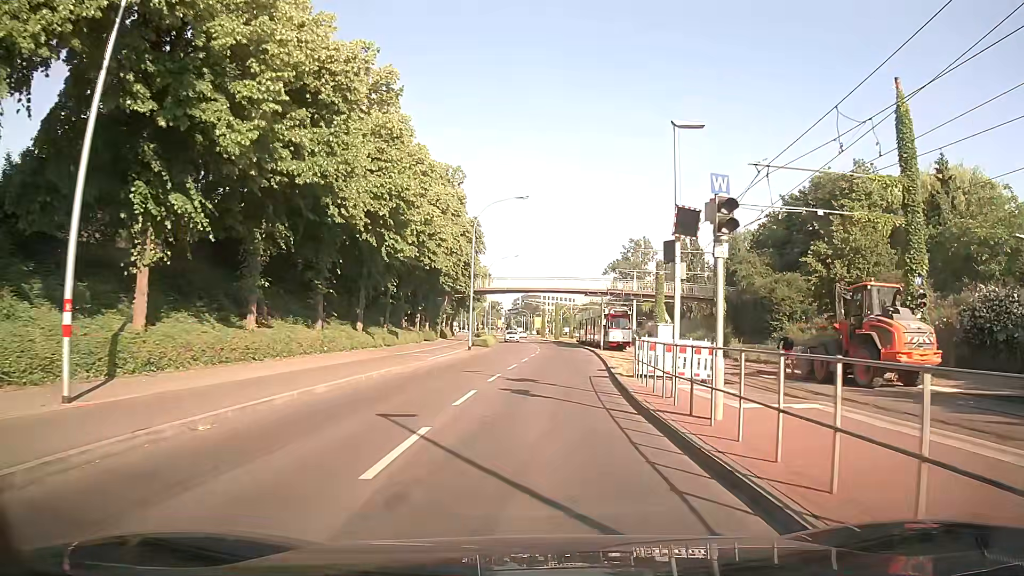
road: tertiary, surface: asphalt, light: Day
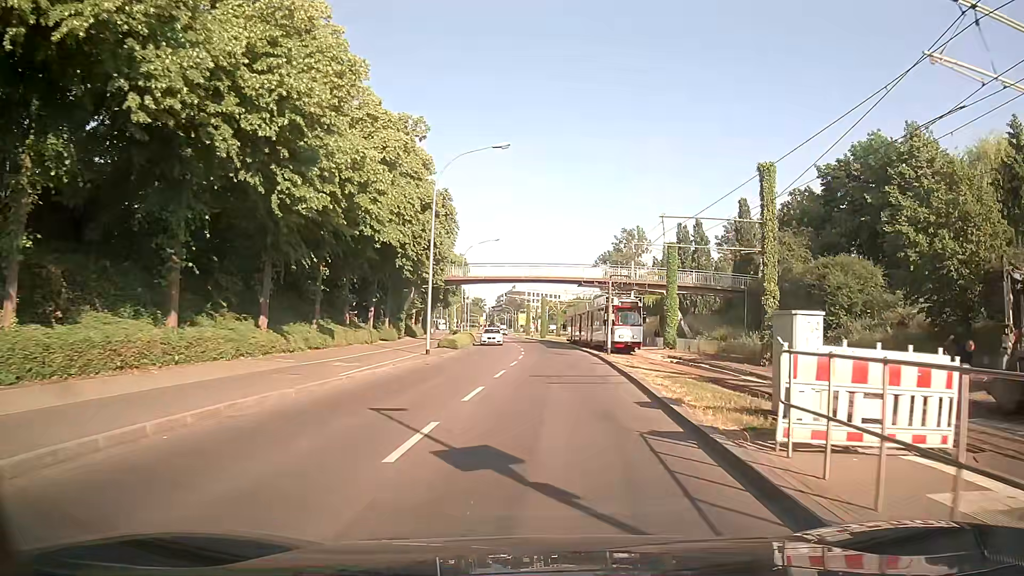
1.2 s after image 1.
(0.0, +11.7) m; +2°
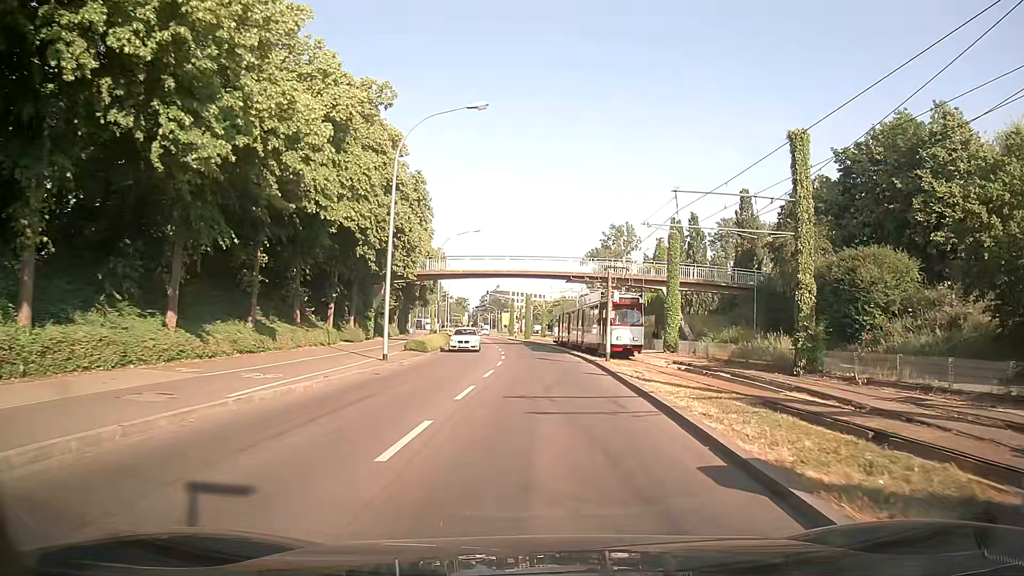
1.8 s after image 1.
(0.0, +5.9) m; +1°
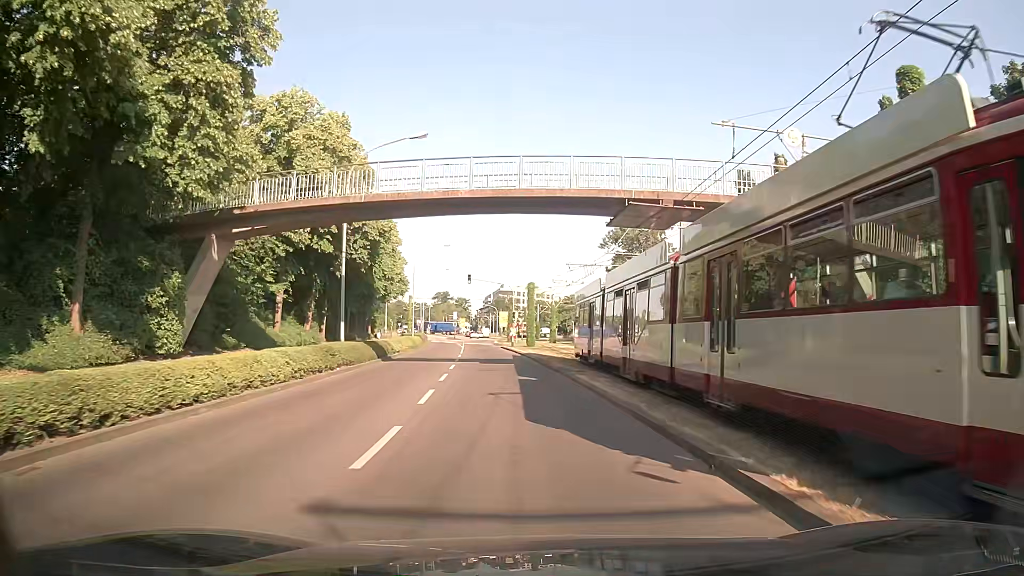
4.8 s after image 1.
(+0.2, +30.4) m; -1°
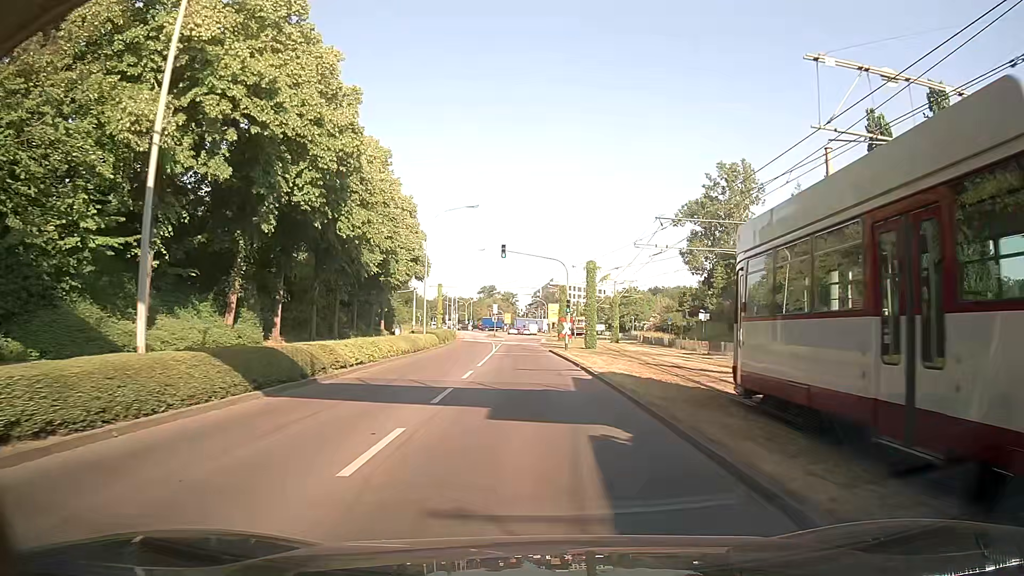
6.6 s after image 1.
(-0.8, +18.7) m; -4°
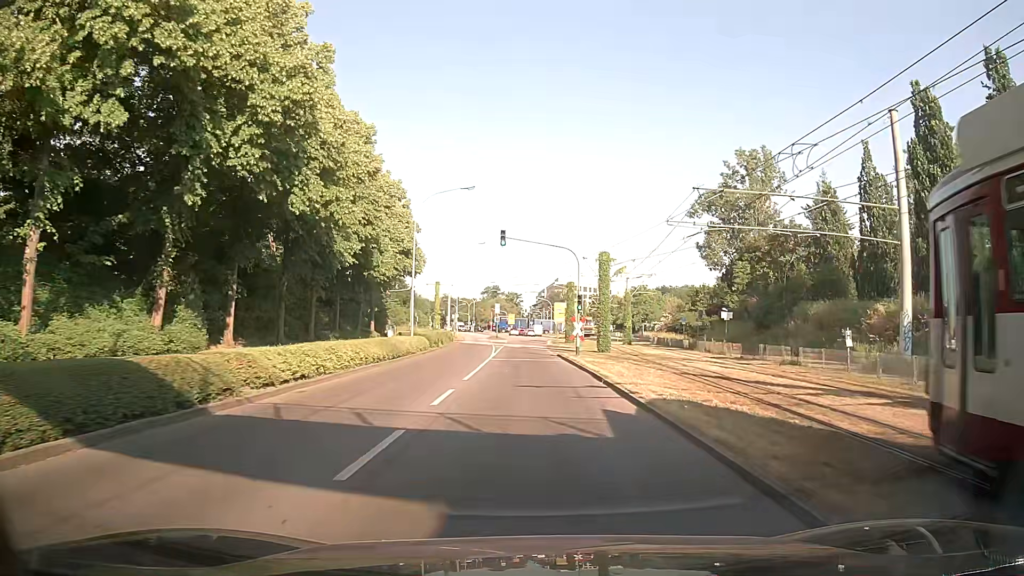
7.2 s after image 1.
(-0.1, +6.3) m; -1°
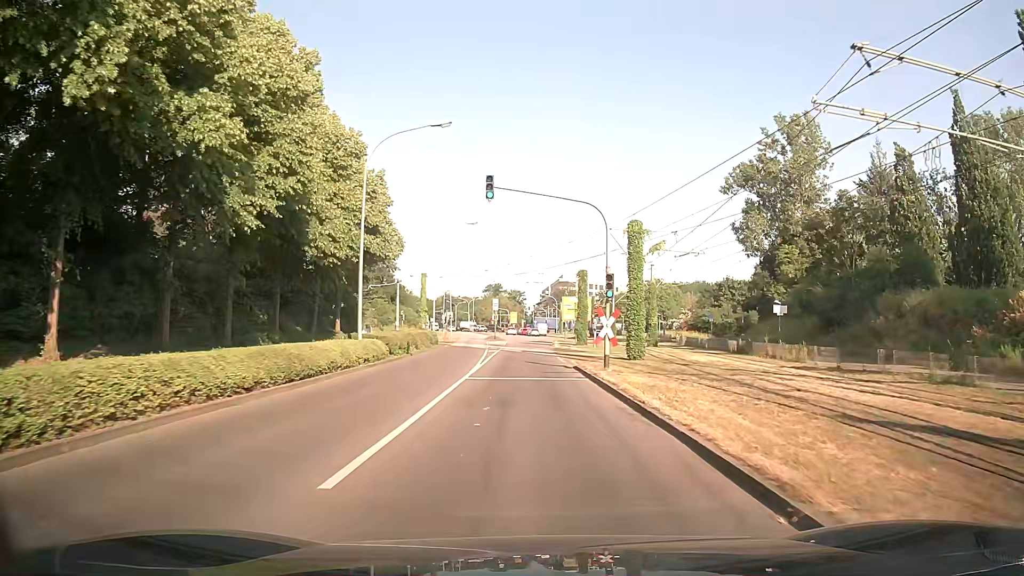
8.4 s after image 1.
(+0.1, +12.4) m; 0°
